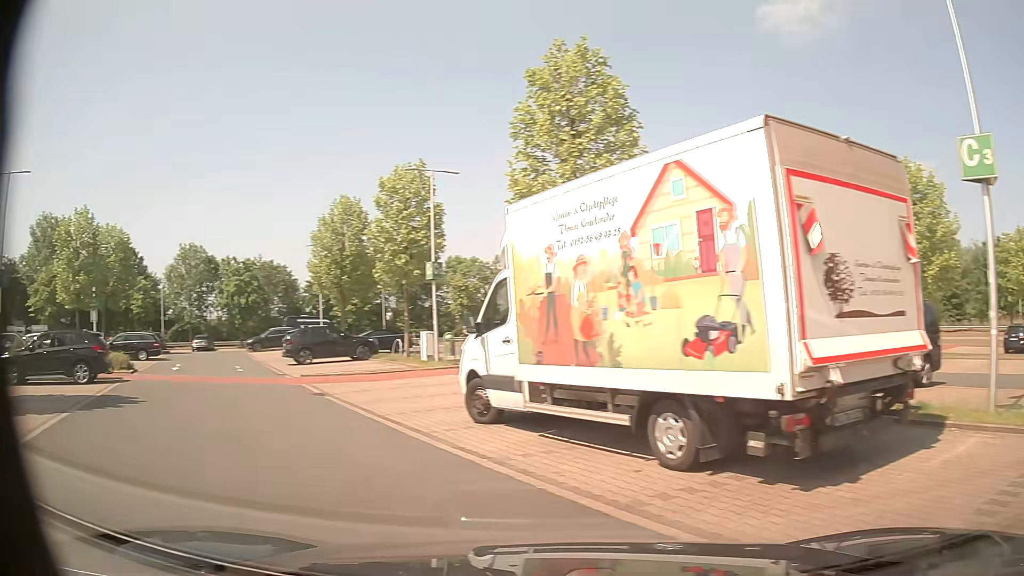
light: Day
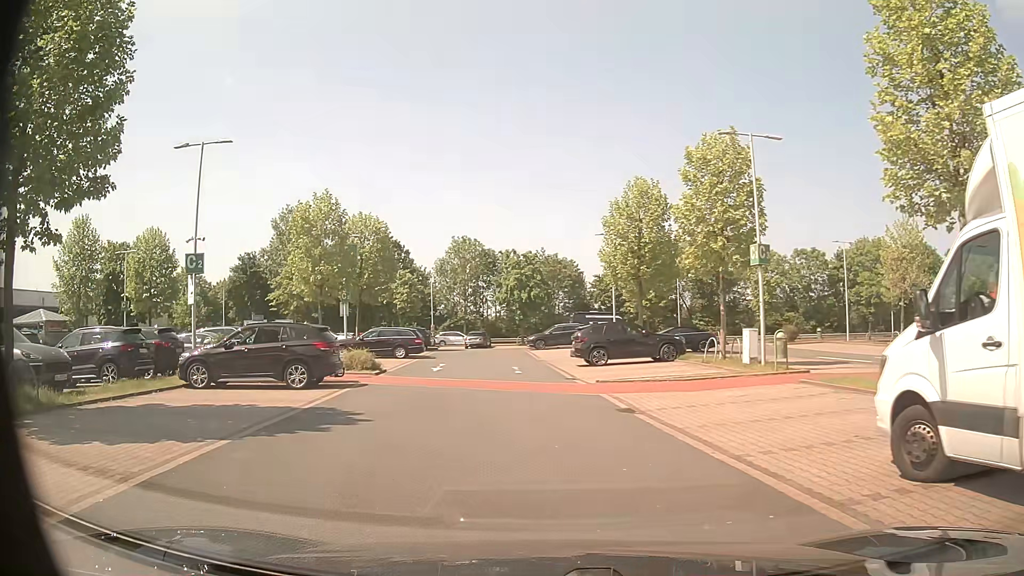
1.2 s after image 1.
(-1.2, +4.2) m; -28°
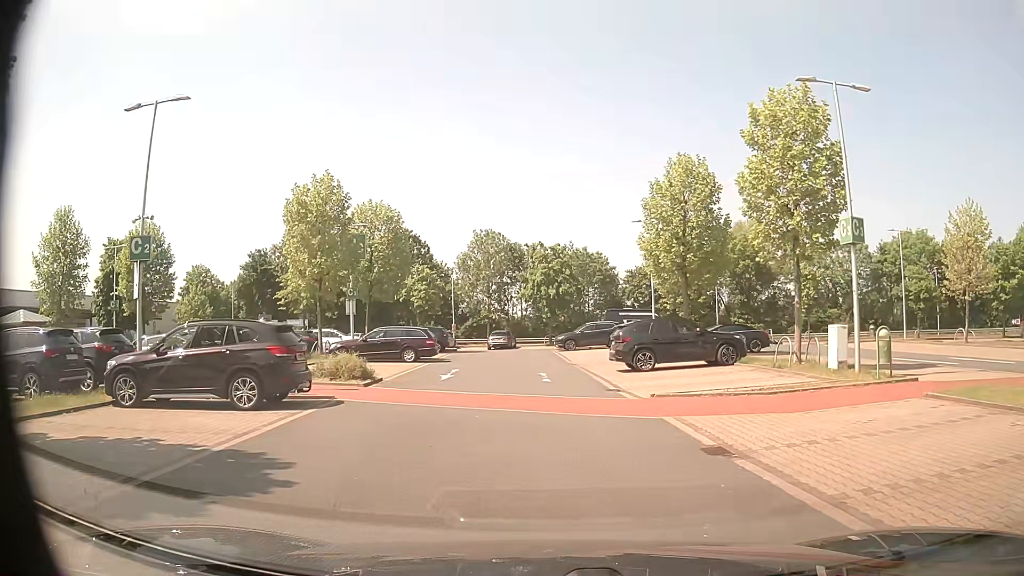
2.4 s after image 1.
(-0.2, +4.5) m; -4°
